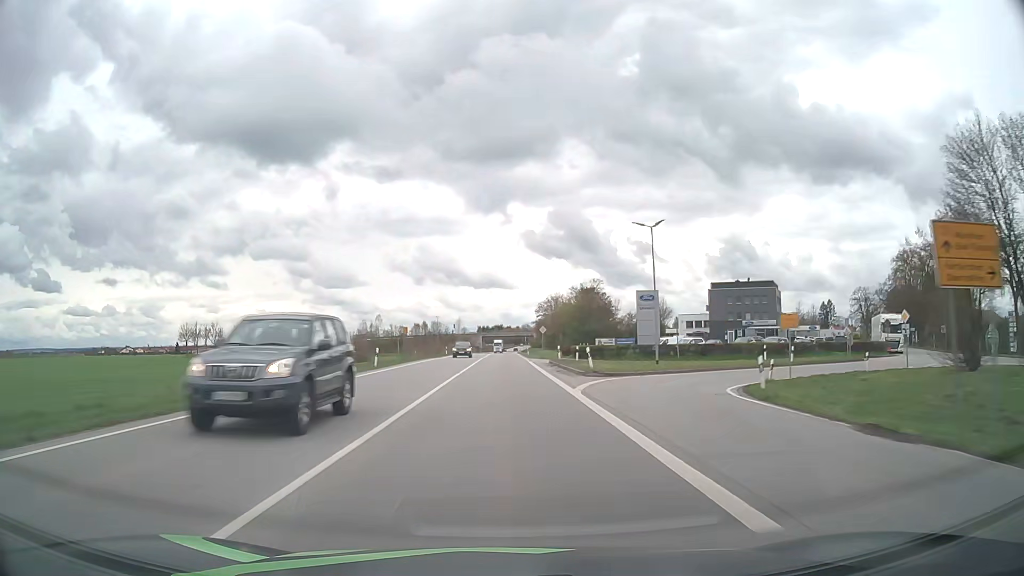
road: primary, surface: asphalt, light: Day
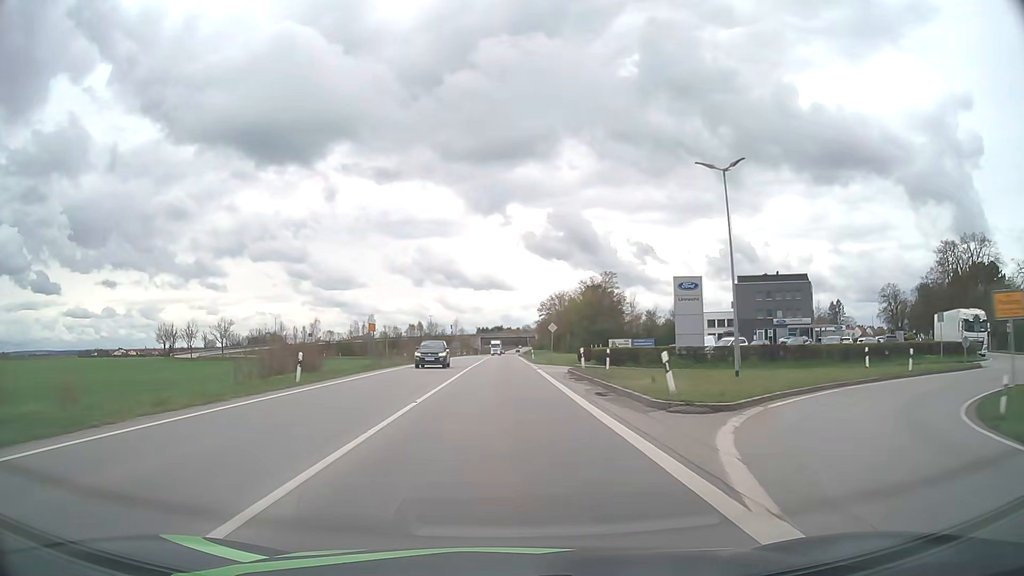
(0.0, +14.3) m; 0°
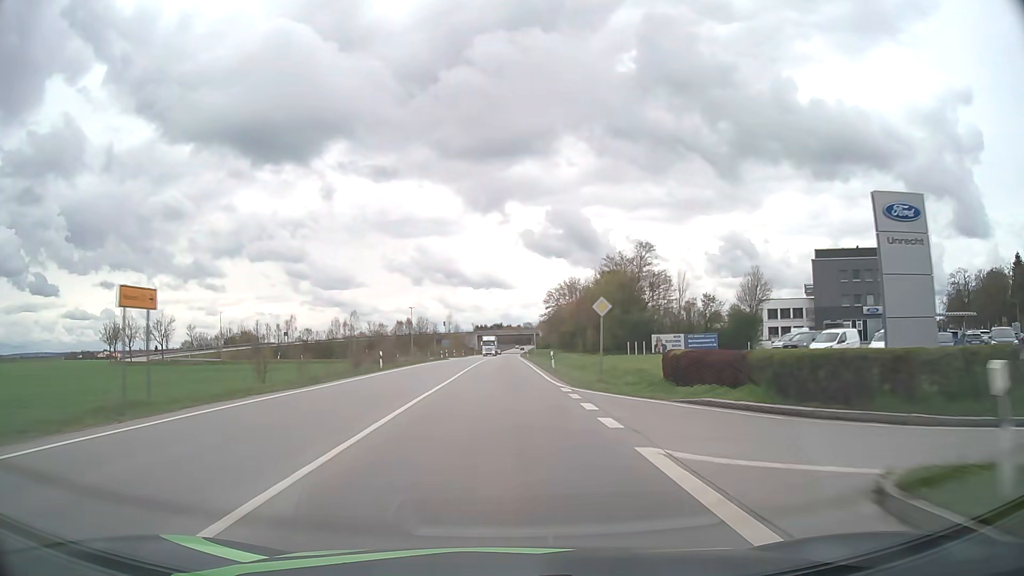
(0.0, +28.5) m; 0°
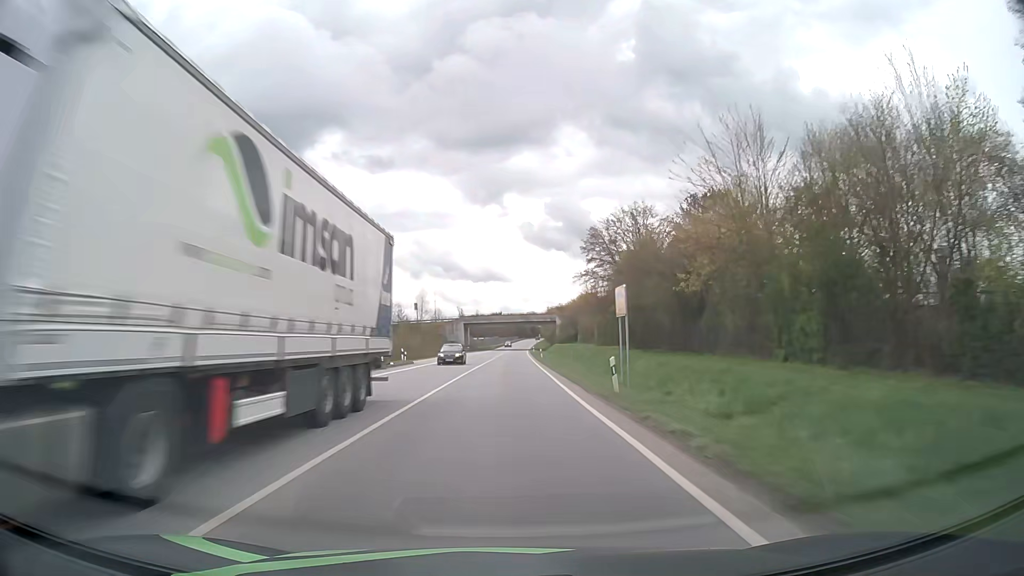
(0.0, +71.1) m; 0°
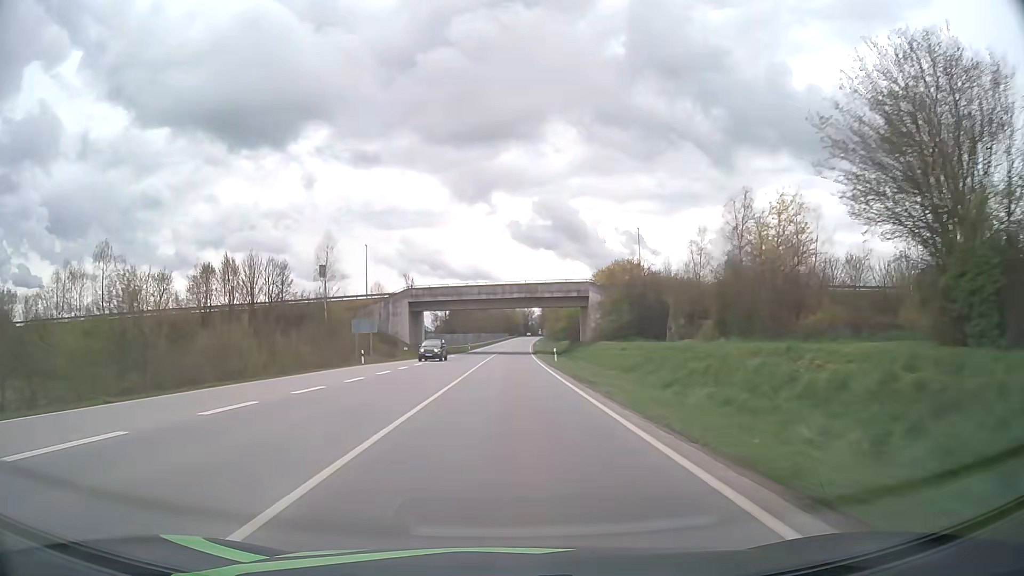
(+0.6, +71.6) m; +1°
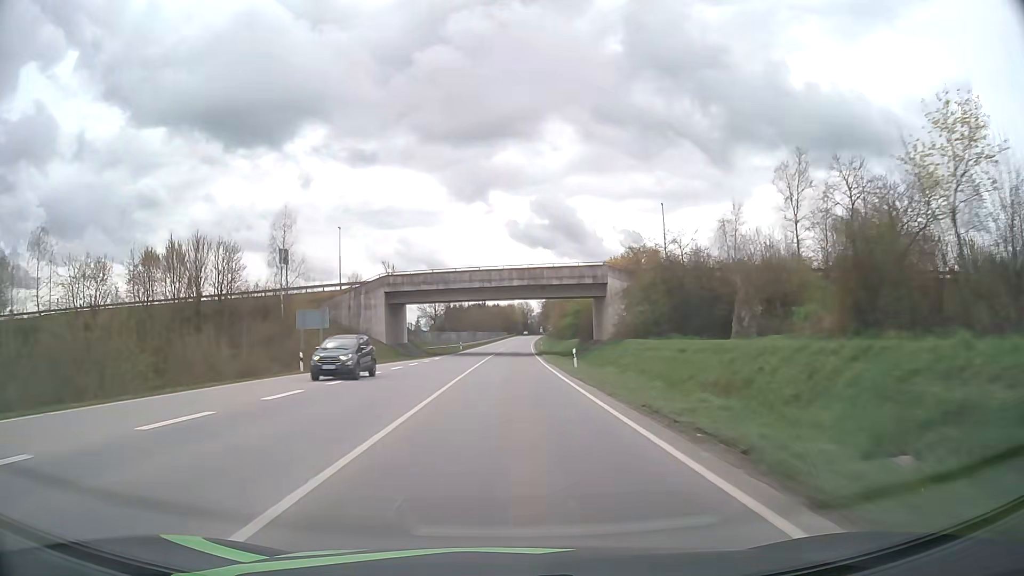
(0.0, +14.4) m; 0°
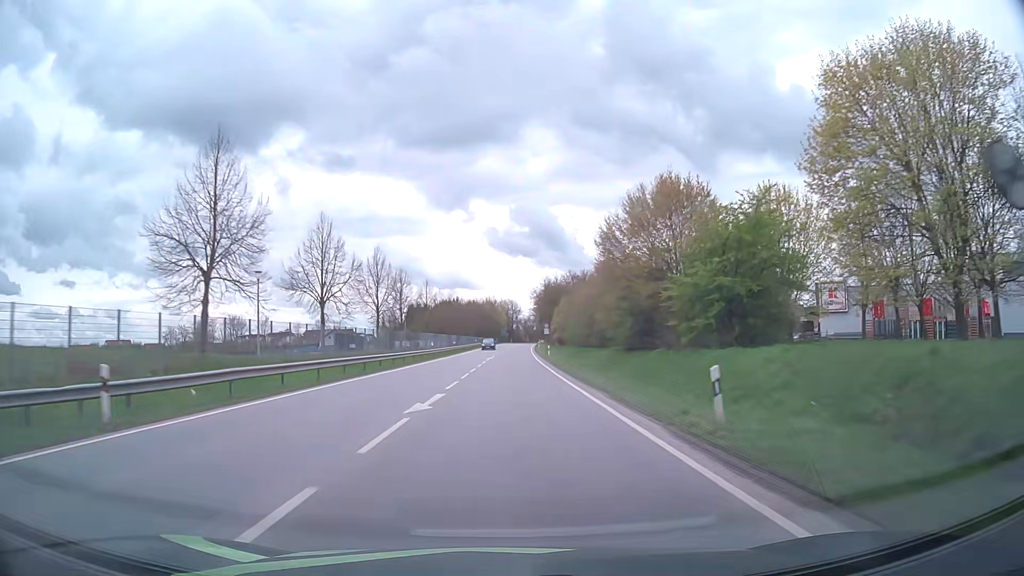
(+0.8, +72.3) m; +1°
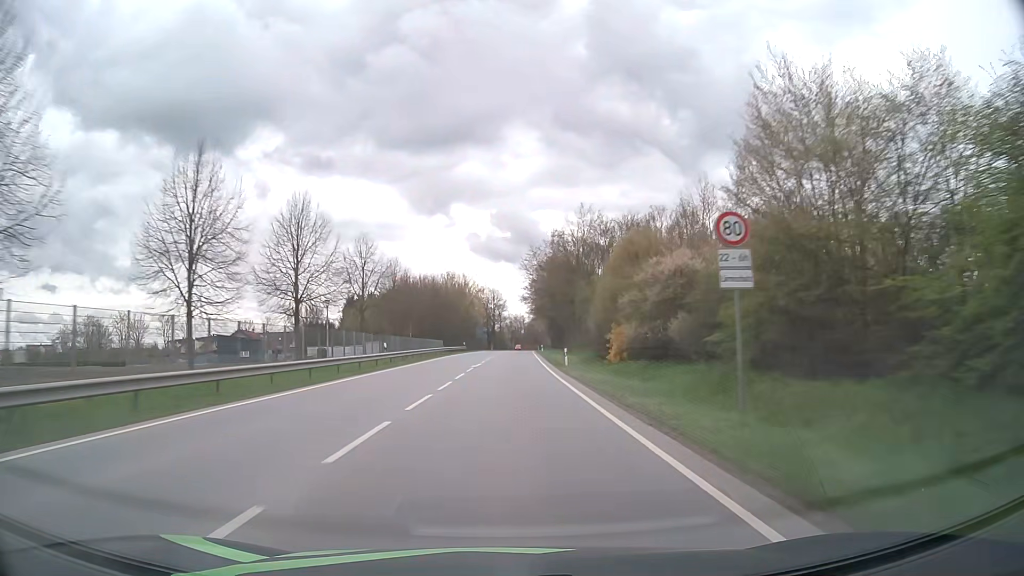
(+1.6, +72.7) m; +2°
(0, +10) (0, +20) (0, +30) (0, +40) (+1, +50) (+1, +60) (+1, +70) (+1, +80) (+2, +90) (+2, +100) m
